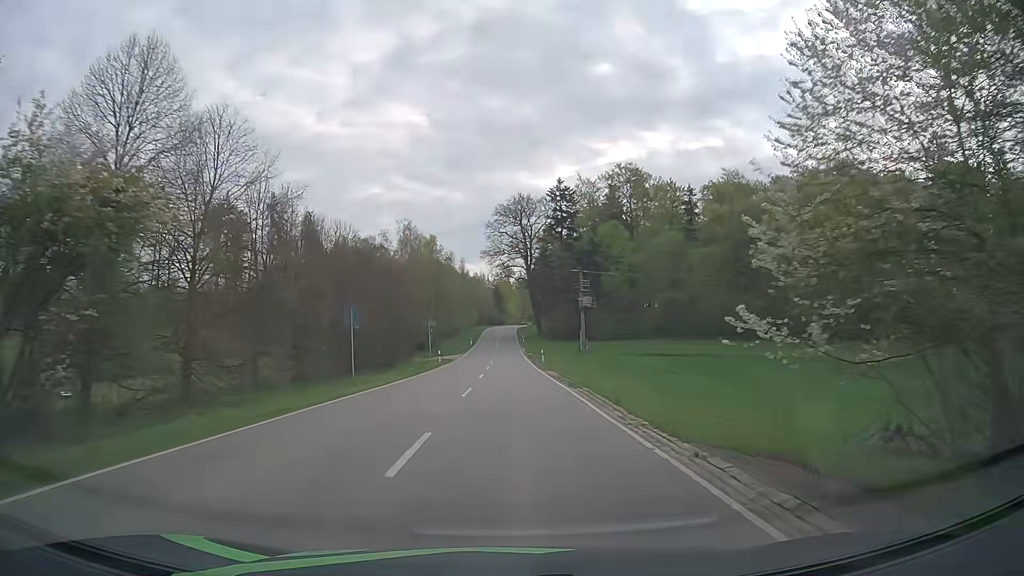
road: tertiary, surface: asphalt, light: Day
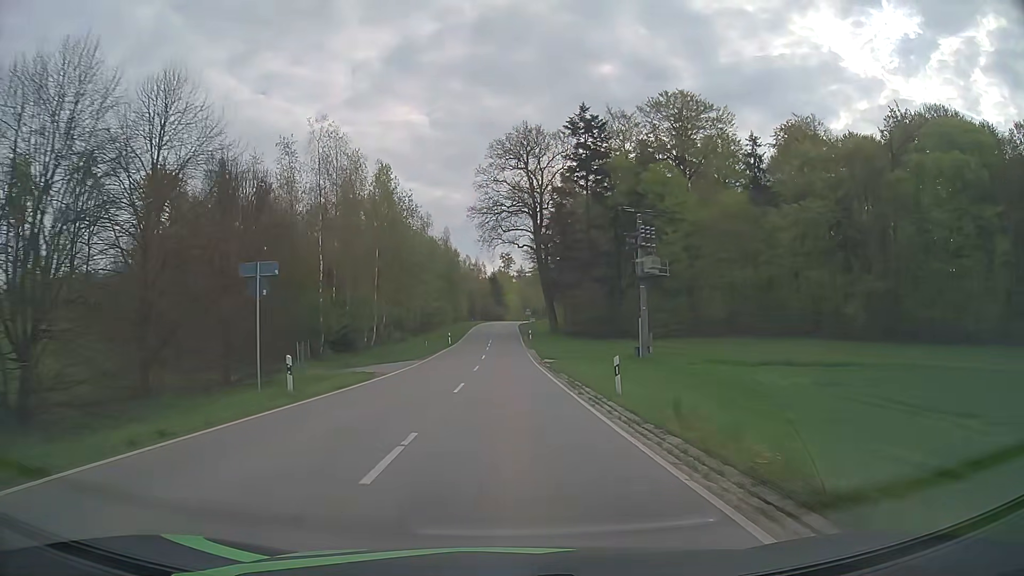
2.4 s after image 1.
(+0.1, +36.6) m; 0°
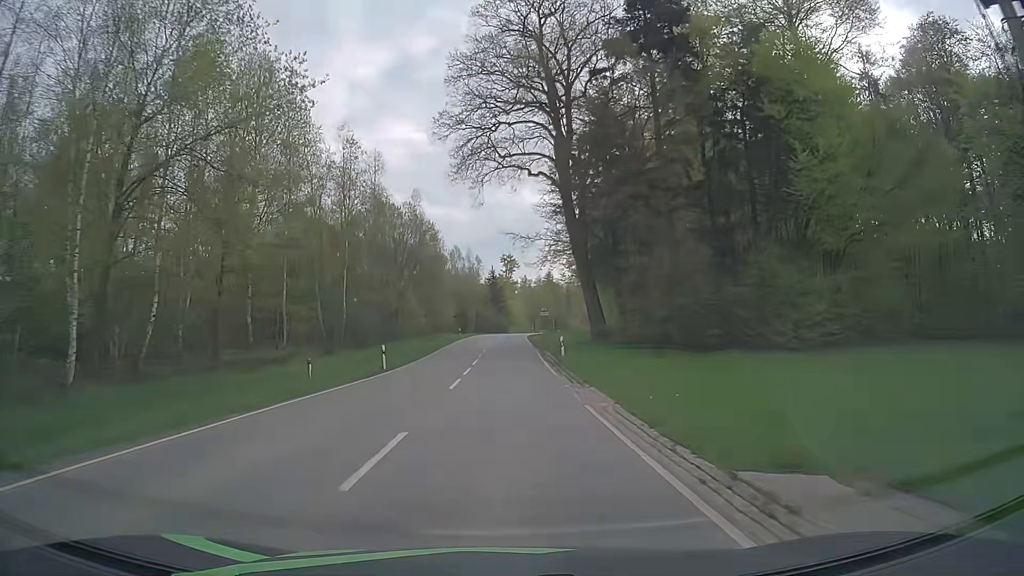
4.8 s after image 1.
(0.0, +36.4) m; 0°
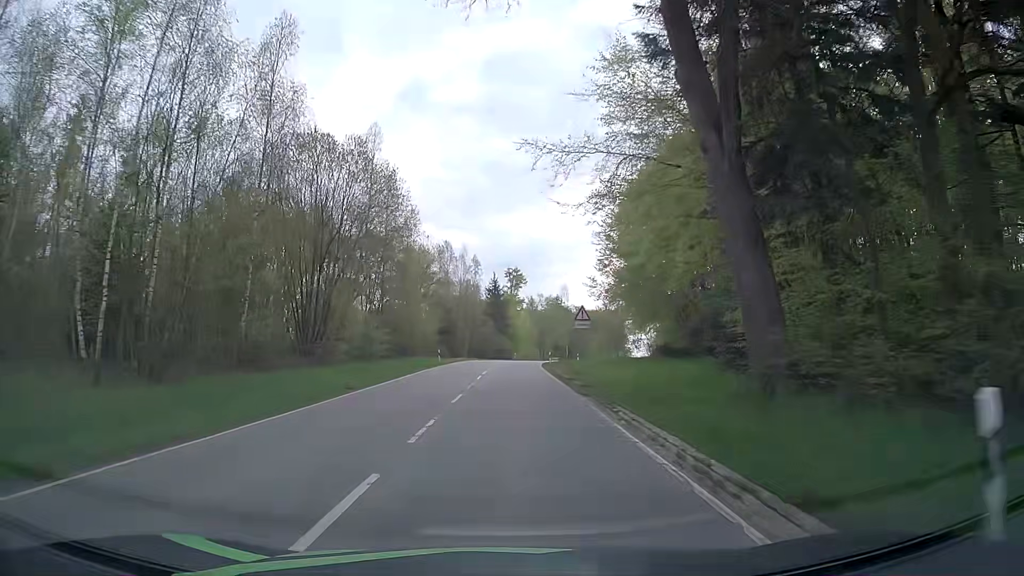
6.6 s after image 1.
(-0.2, +26.8) m; 0°
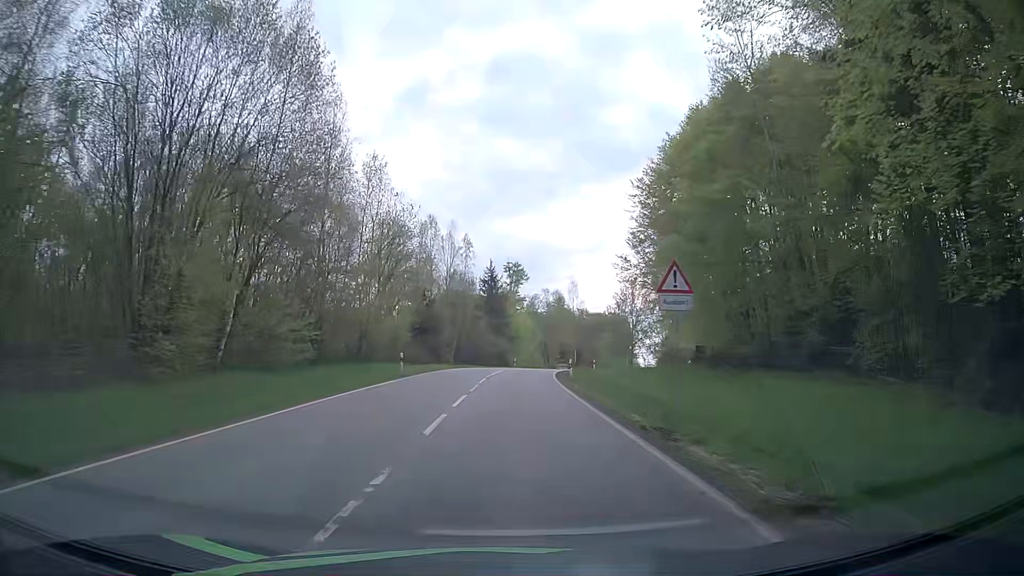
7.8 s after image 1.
(0.0, +17.7) m; 0°
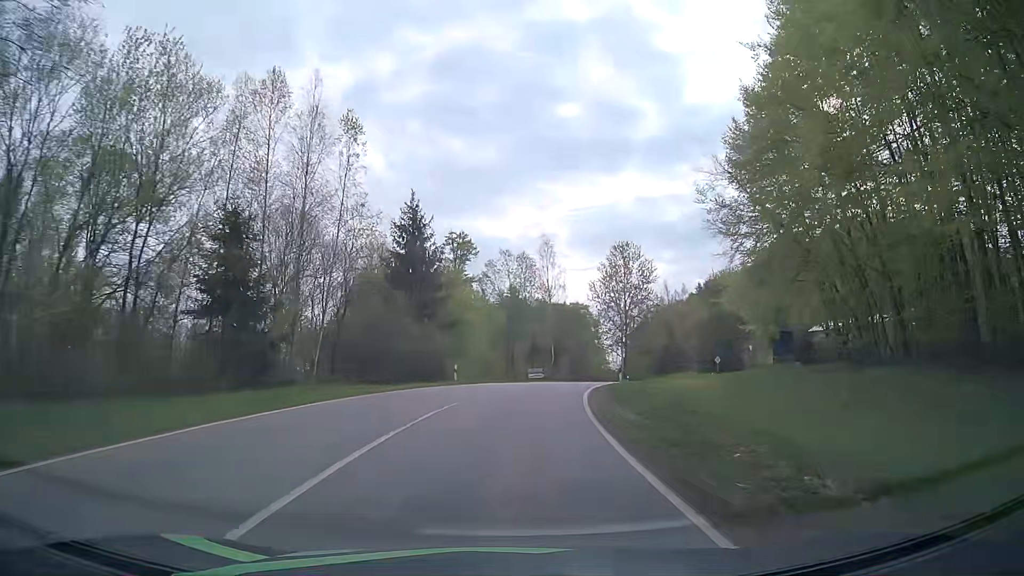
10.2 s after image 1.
(+1.0, +35.8) m; +4°
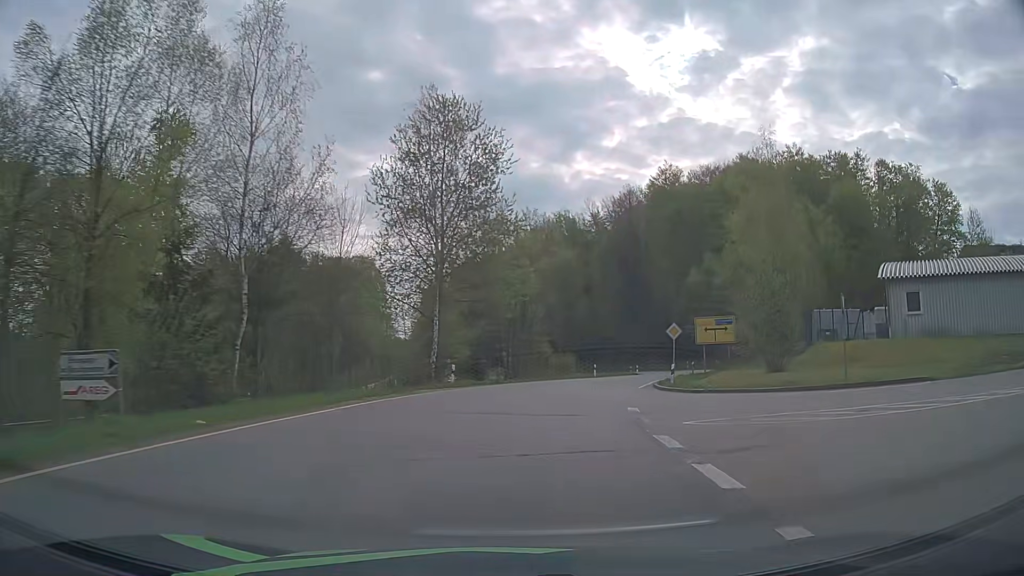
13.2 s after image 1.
(+5.8, +45.0) m; +18°
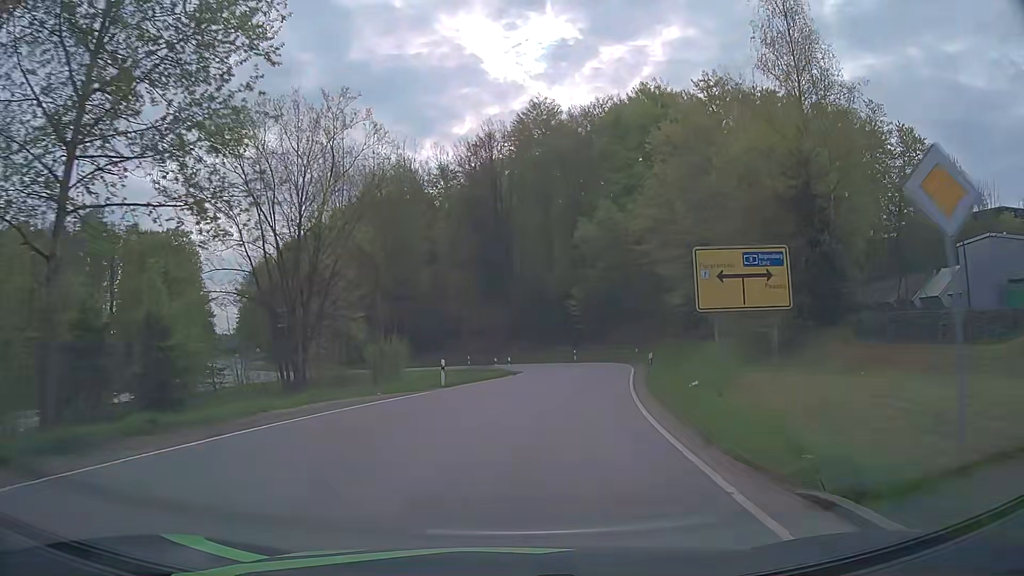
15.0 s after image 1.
(+3.1, +27.7) m; +12°
(0, +10) (+2, +20) (+4, +30) (+6, +39) (+7, +49) (+5, +59) (-1, +67) (-10, +73) (-19, +76) (-28, +81) m
